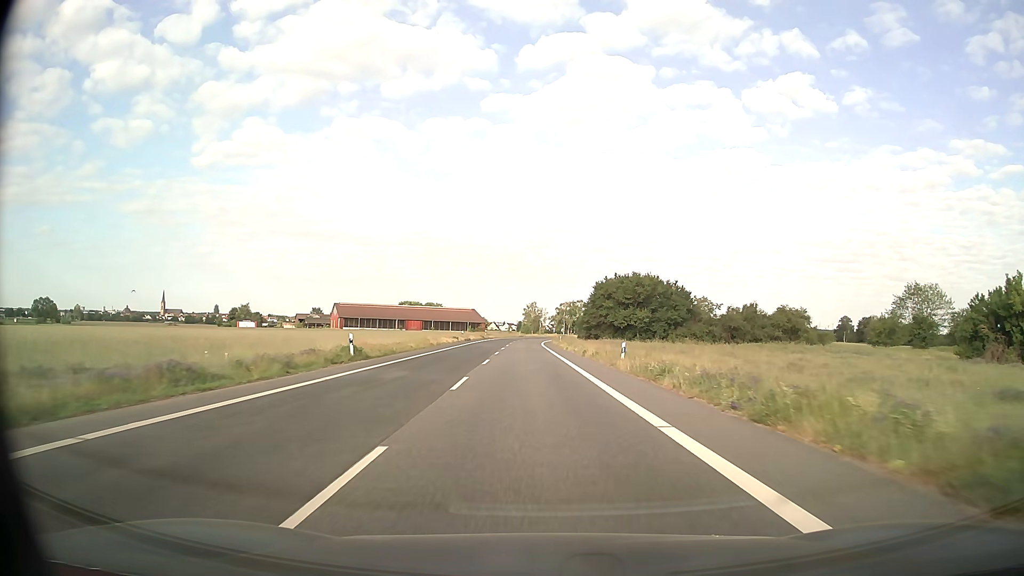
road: secondary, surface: asphalt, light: Day
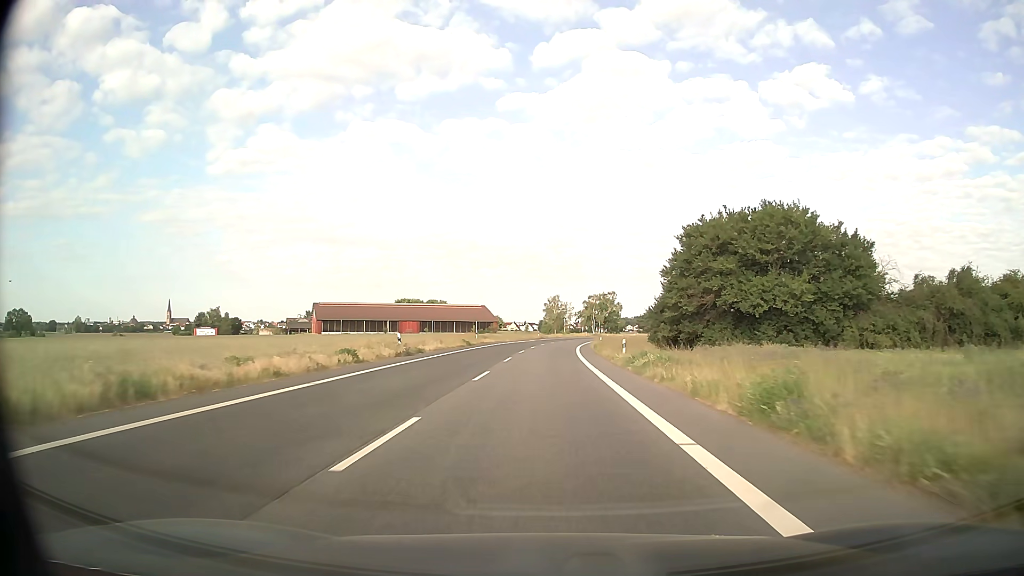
(-0.9, +45.0) m; -2°
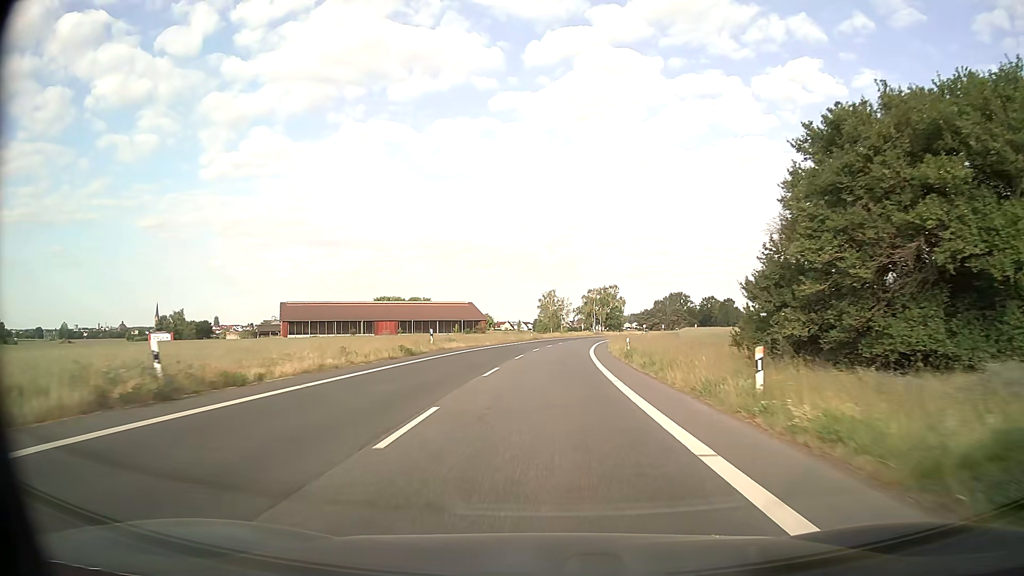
(0.0, +22.5) m; 0°
(0, +10) (0, +20) (0, +30) (+1, +40) (+1, +50) (+2, +60) (+3, +70) (+5, +80) (+6, +90) (+8, +100) m
